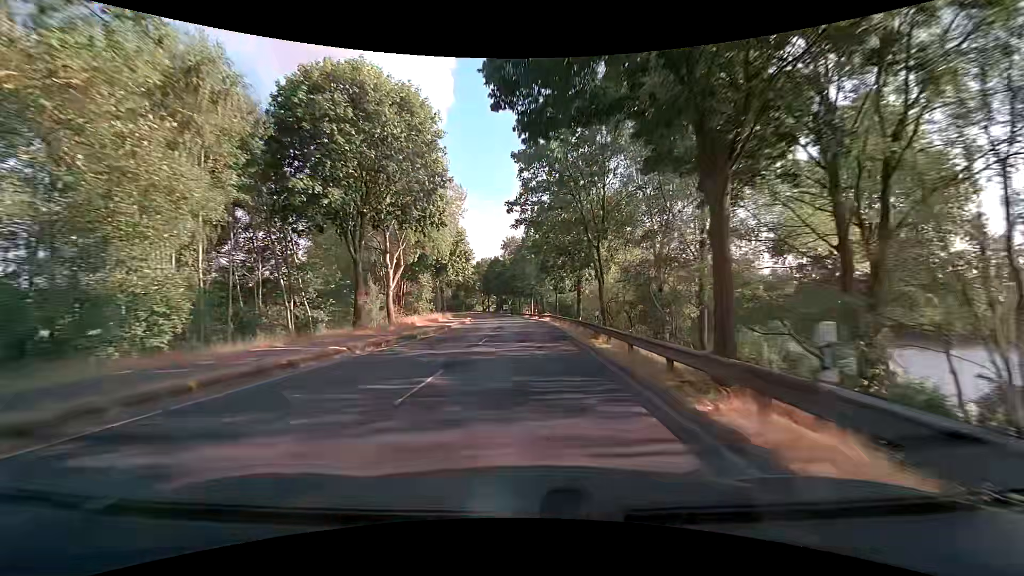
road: tertiary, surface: asphalt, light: Day
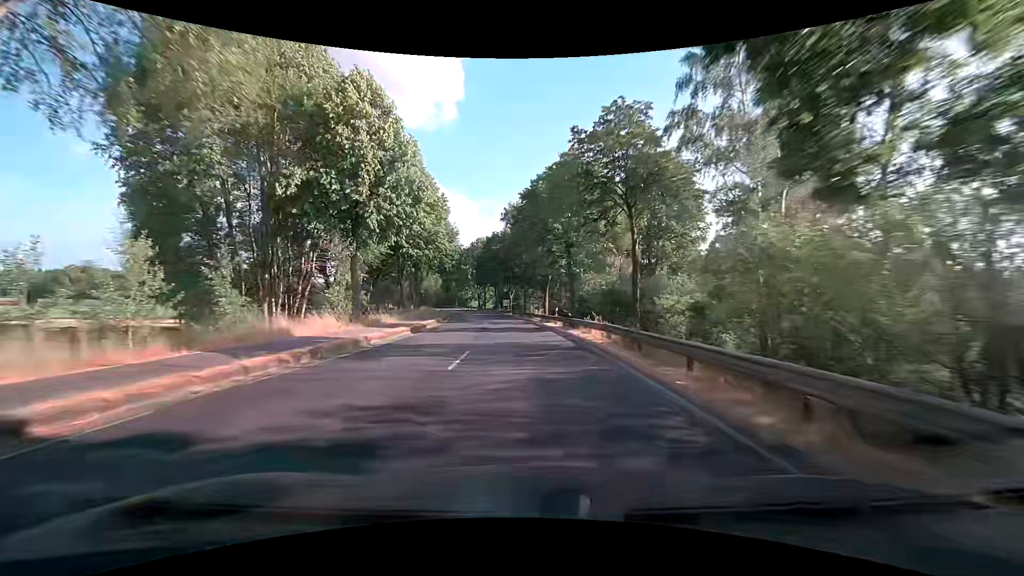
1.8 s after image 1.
(0.0, +32.3) m; -1°
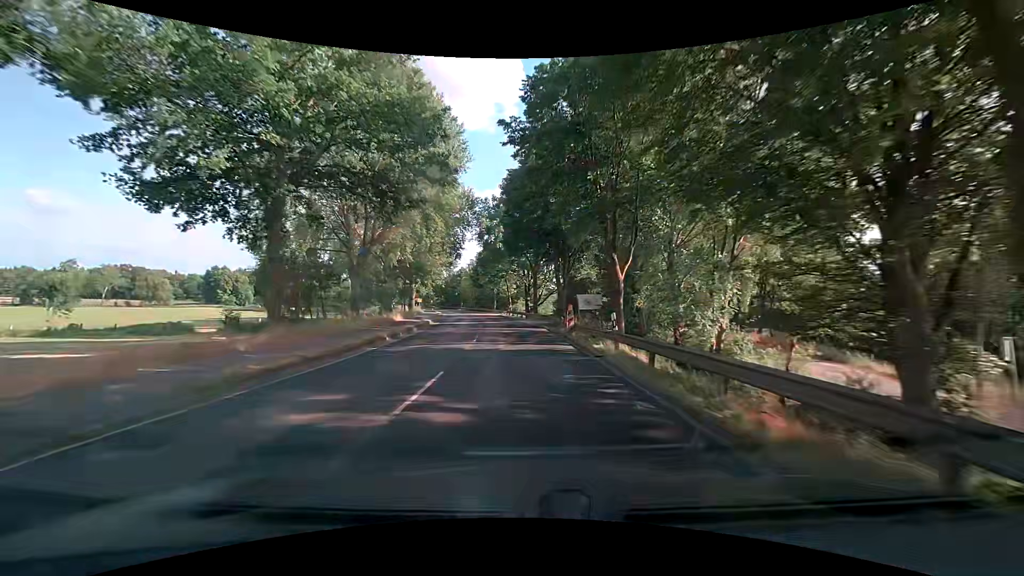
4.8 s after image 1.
(-2.8, +53.7) m; -6°
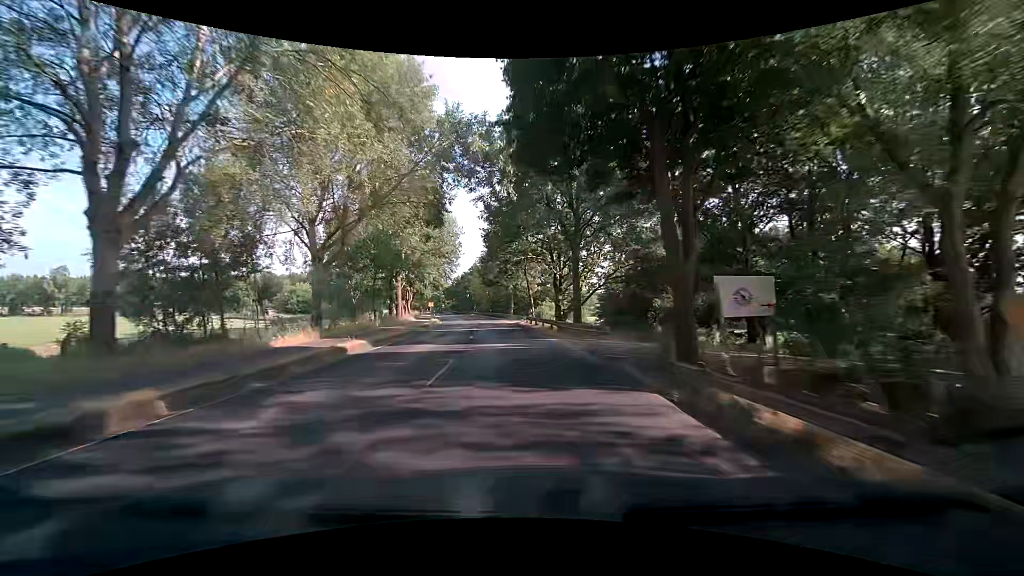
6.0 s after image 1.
(-0.7, +21.5) m; -3°
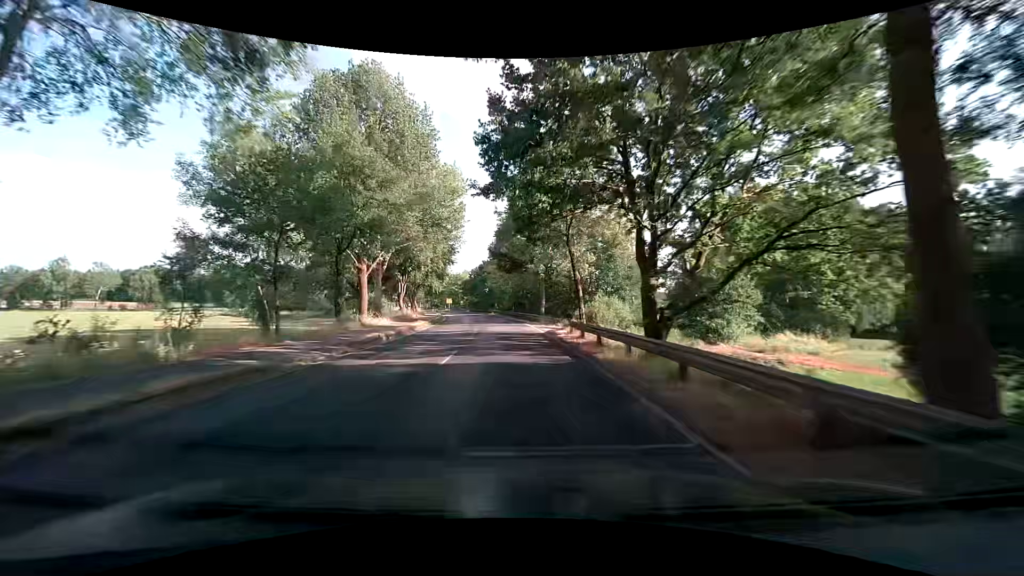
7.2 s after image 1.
(-0.6, +21.5) m; -3°
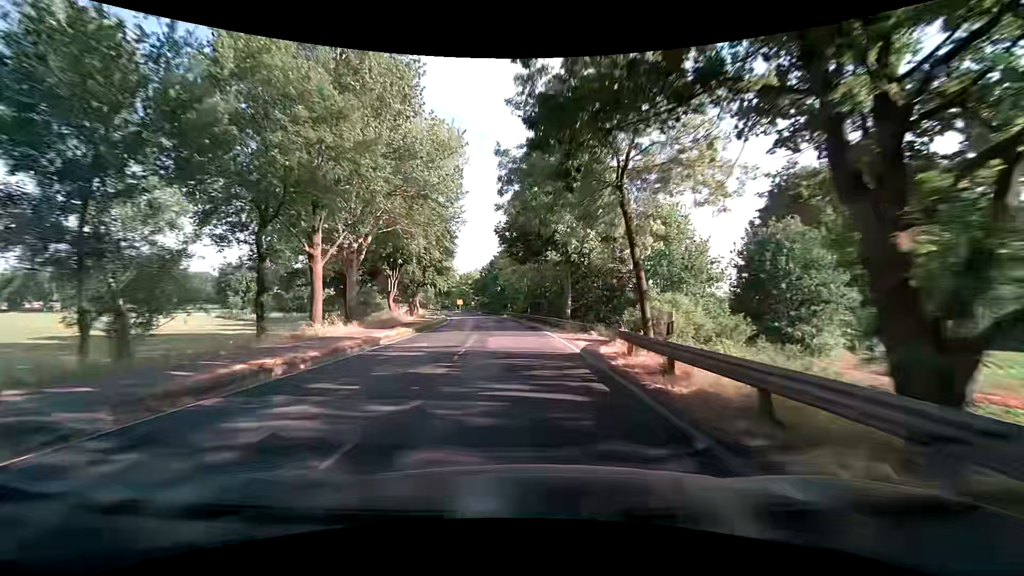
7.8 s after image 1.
(-0.2, +10.8) m; -3°
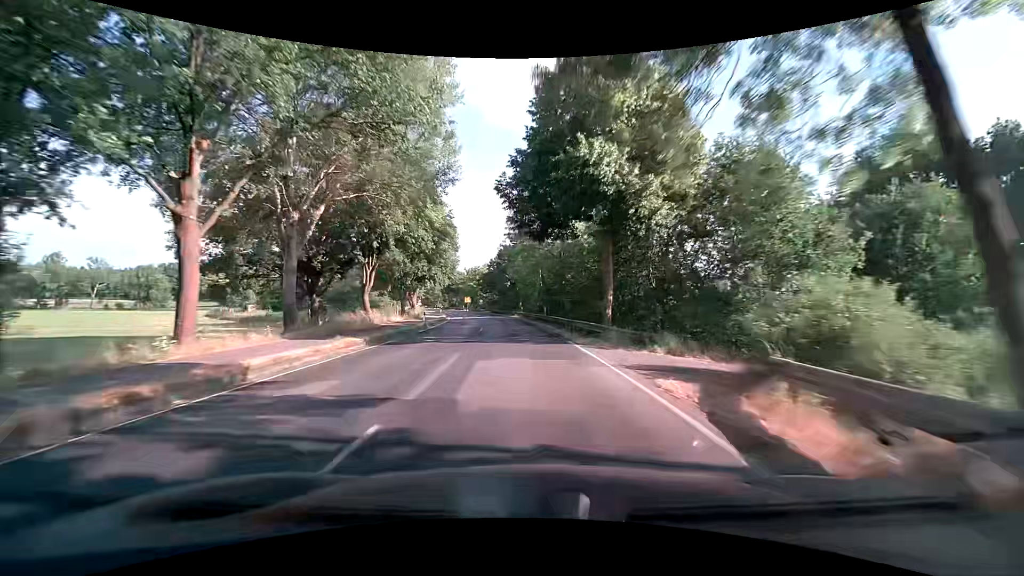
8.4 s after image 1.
(0.0, +10.8) m; -1°
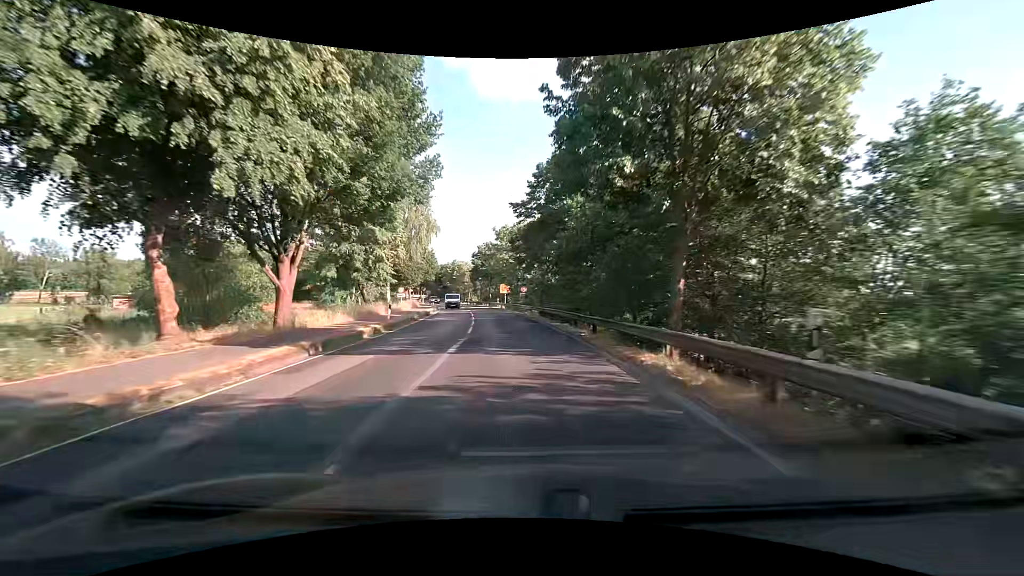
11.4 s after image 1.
(-2.4, +50.3) m; -7°
(0, +10) (0, +20) (-1, +30) (-2, +40) (-3, +50) (-4, +60) (-6, +70) (-8, +79) (-10, +89) (-12, +99) m
